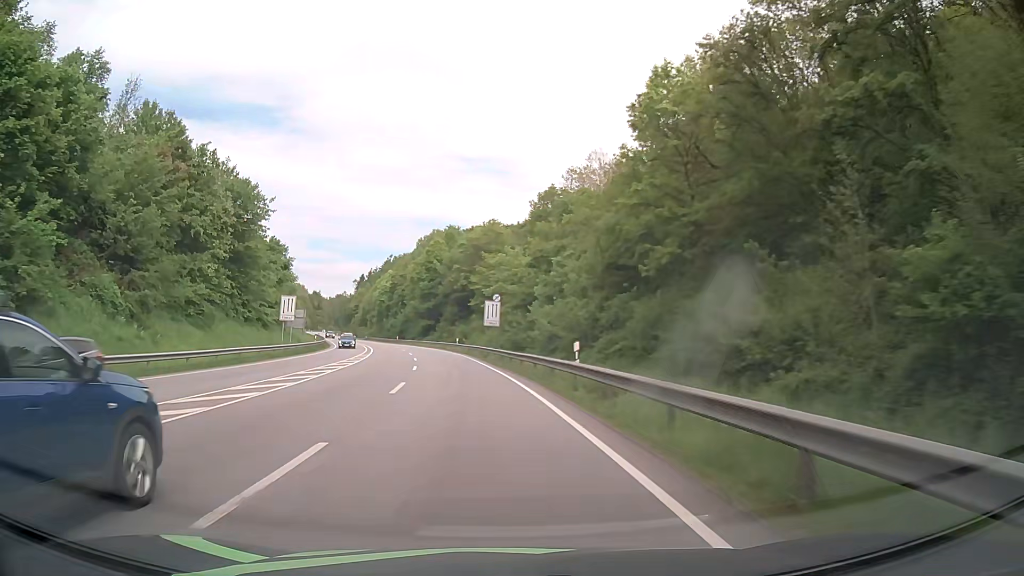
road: primary_link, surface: asphalt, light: Day
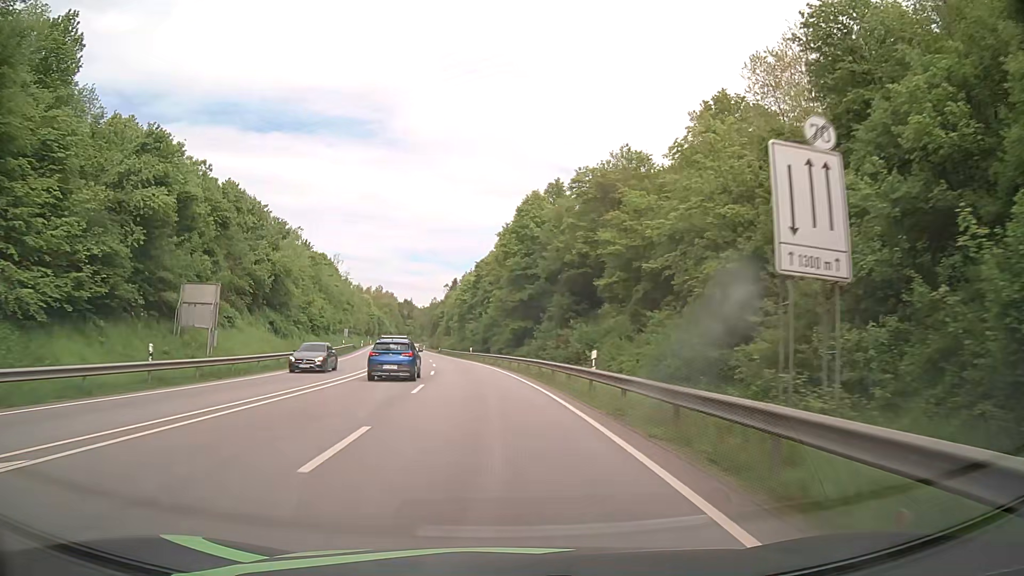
(-4.2, +46.1) m; -9°
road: primary
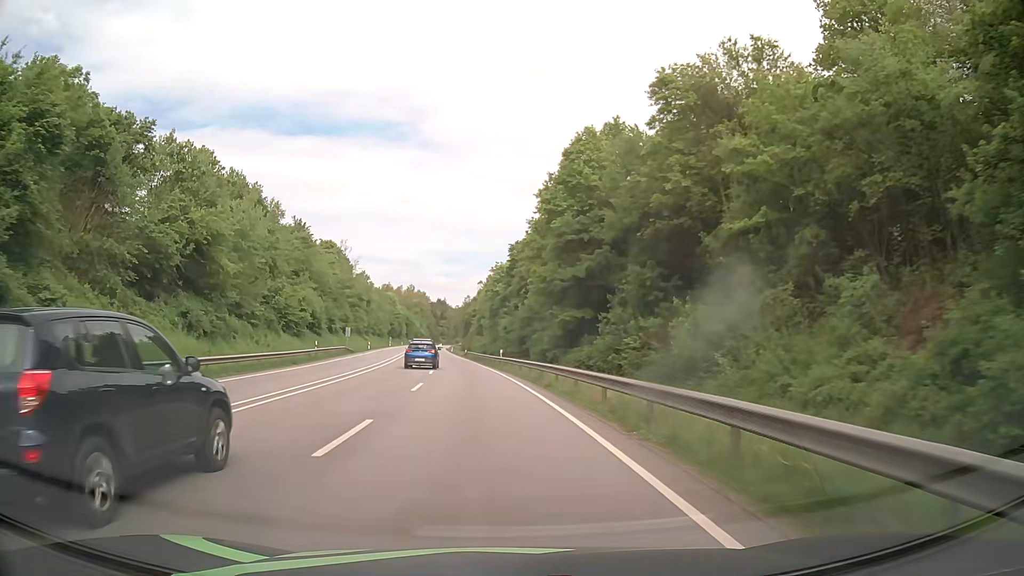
(-0.5, +23.3) m; -3°
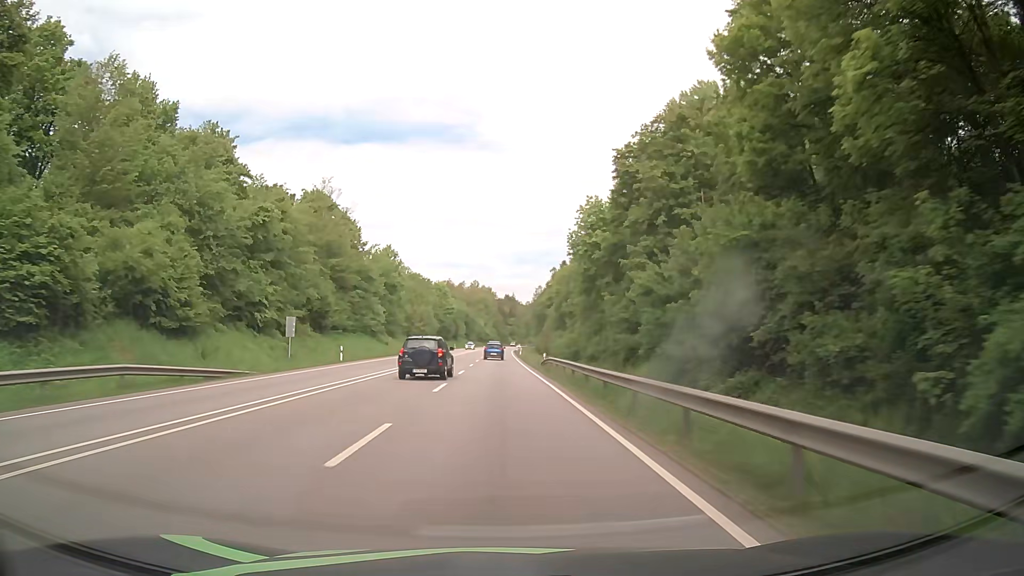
(-3.2, +49.7) m; -6°
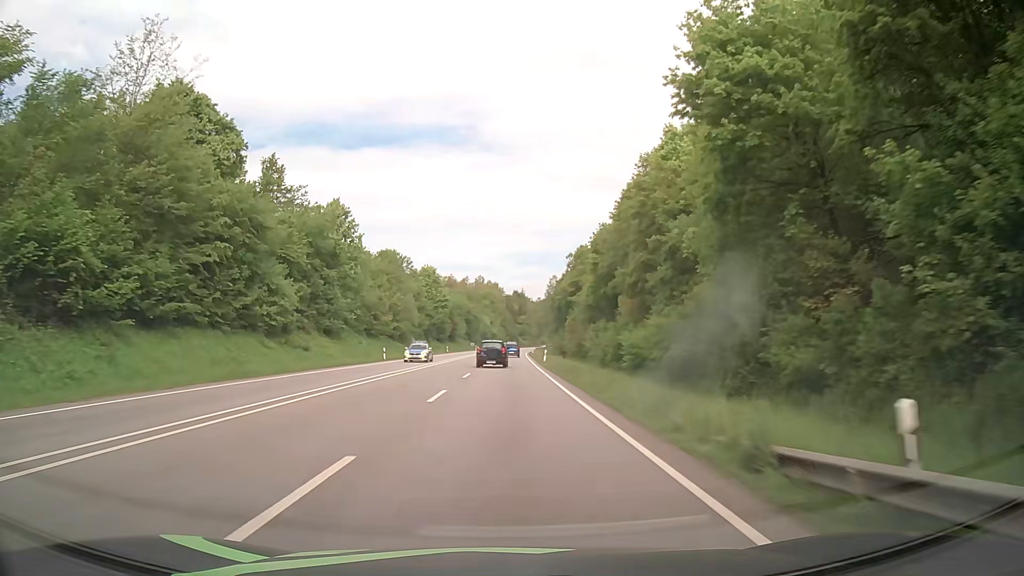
(-0.4, +40.0) m; -1°
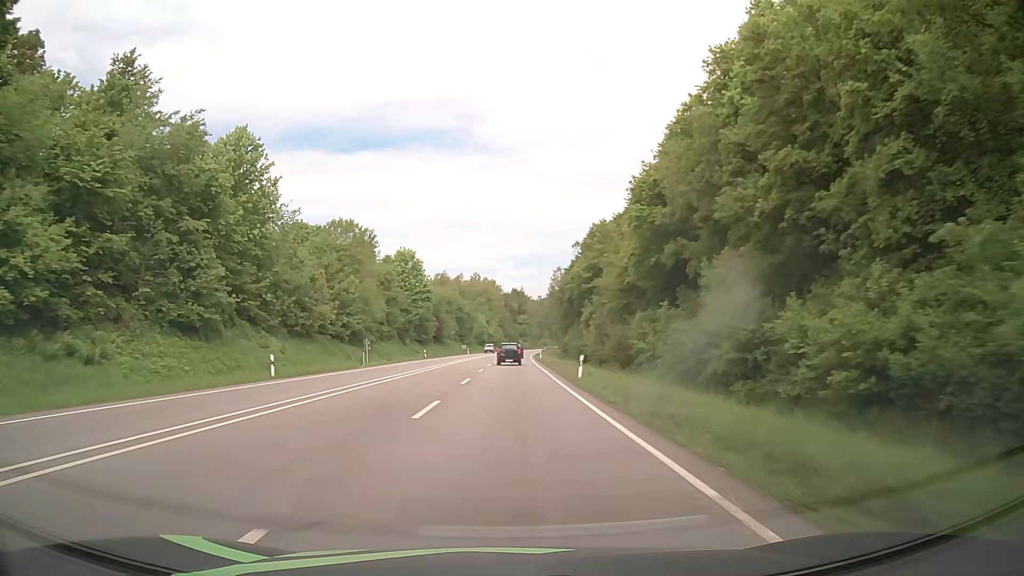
(-0.1, +27.8) m; 0°
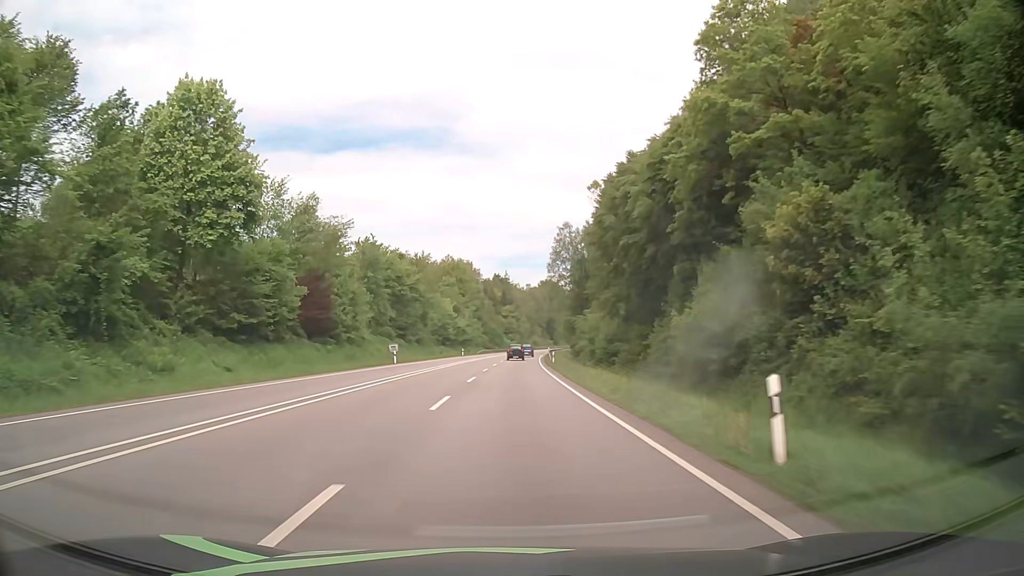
(+0.7, +71.3) m; +1°
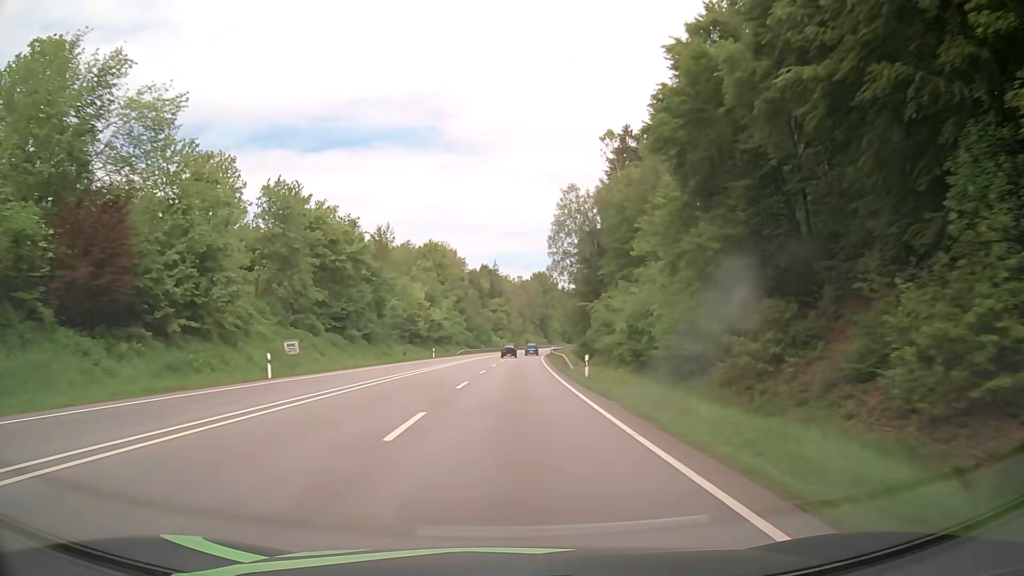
(+0.3, +29.4) m; +1°
(0, +10) (0, +20) (0, +30) (0, +40) (+1, +50) (+1, +60) (+2, +70) (+2, +80) (+3, +90) (+3, +100) m
